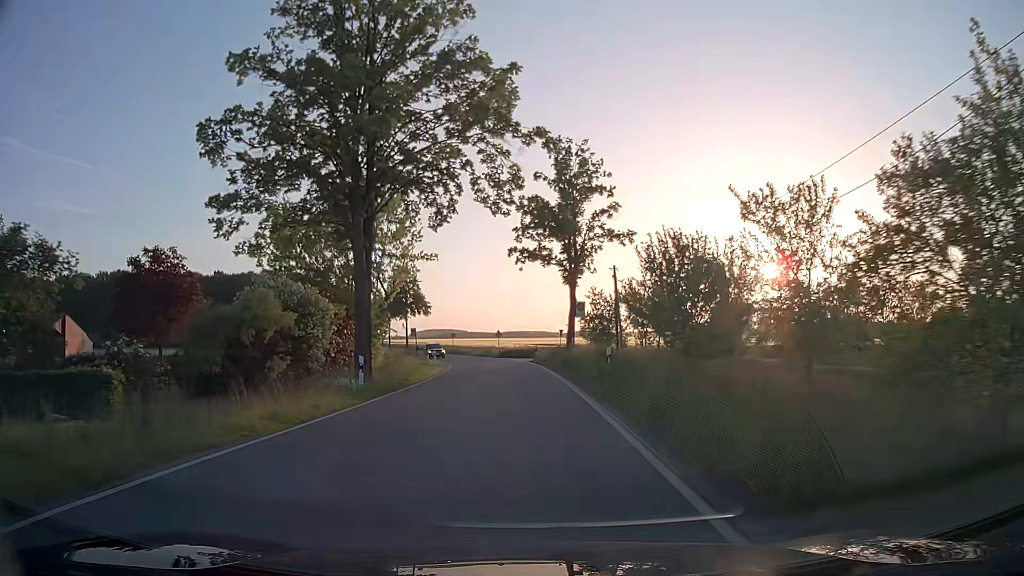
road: tertiary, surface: asphalt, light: Day
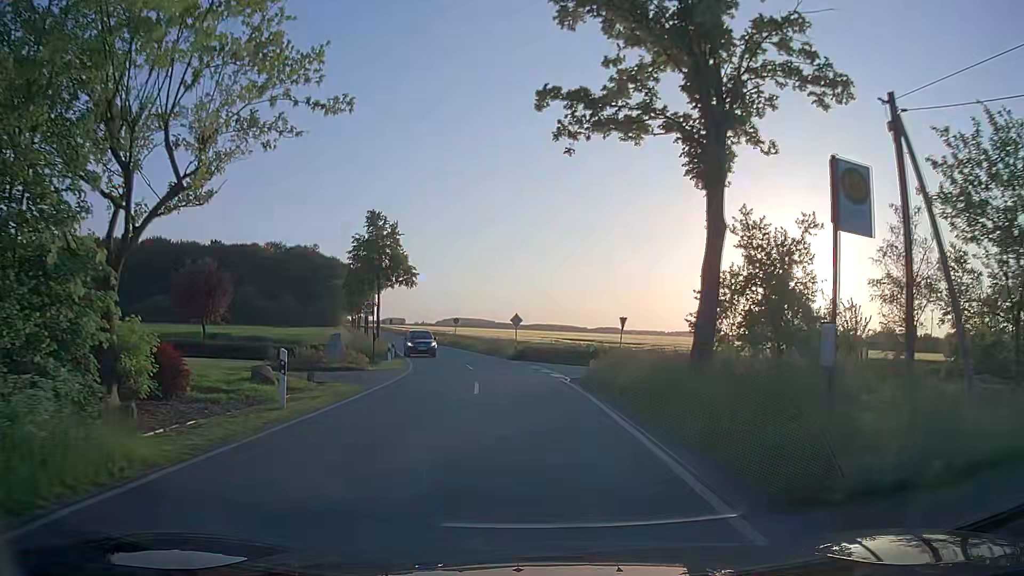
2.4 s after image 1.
(-0.3, +26.8) m; -2°
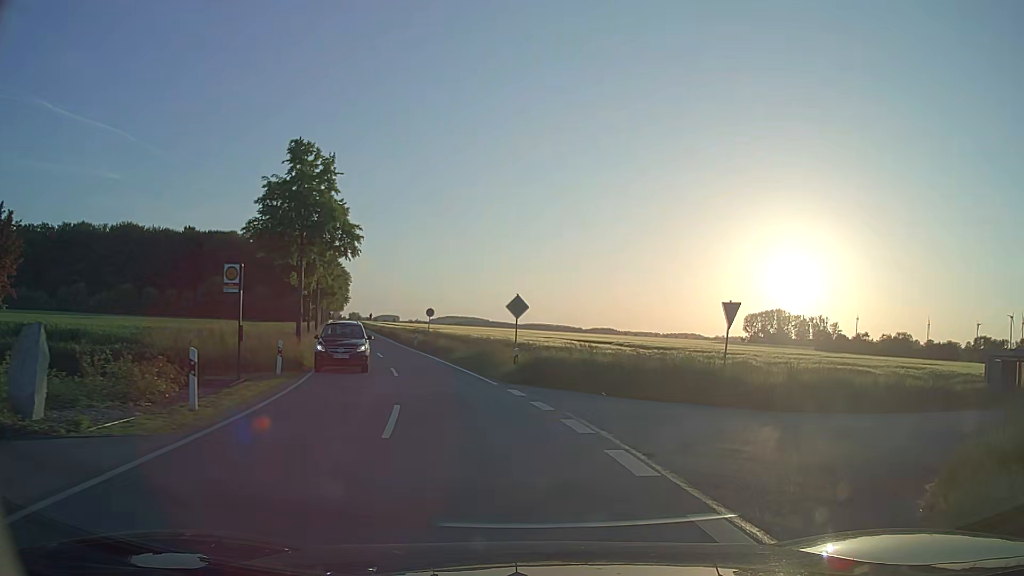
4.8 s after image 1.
(-0.5, +18.5) m; -1°
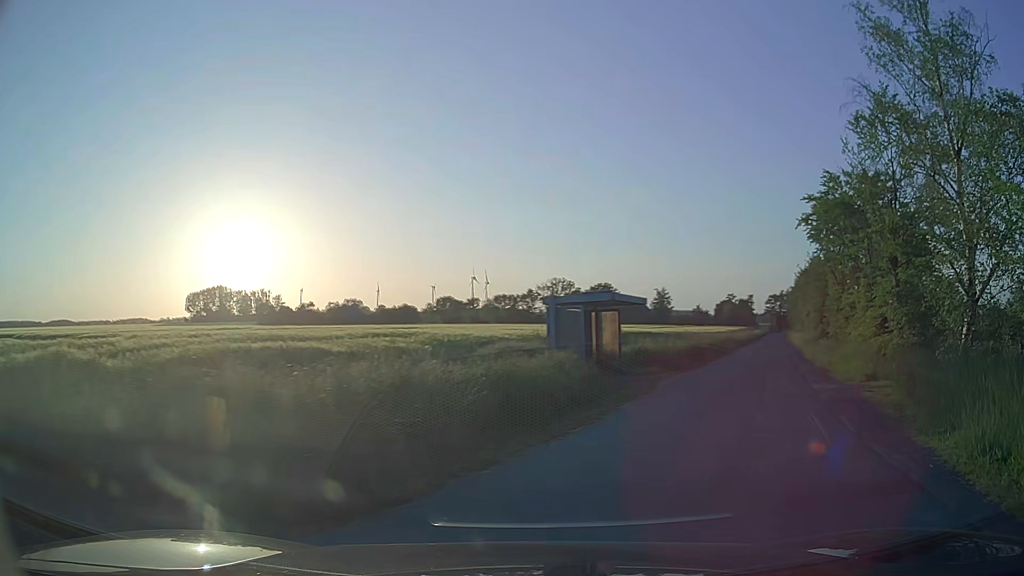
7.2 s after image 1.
(+5.8, +13.3) m; +46°
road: unclassified
